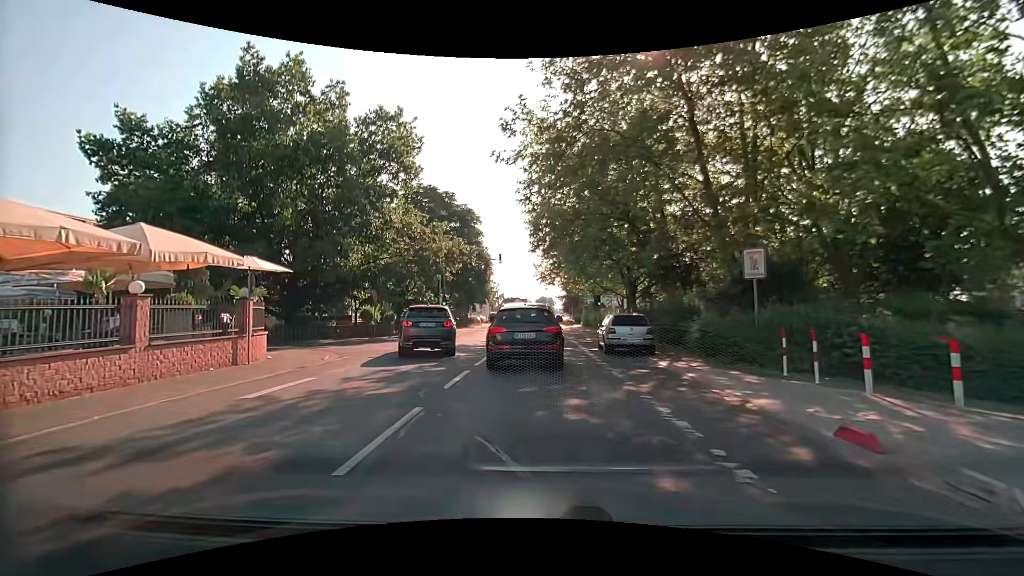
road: secondary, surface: asphalt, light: Day
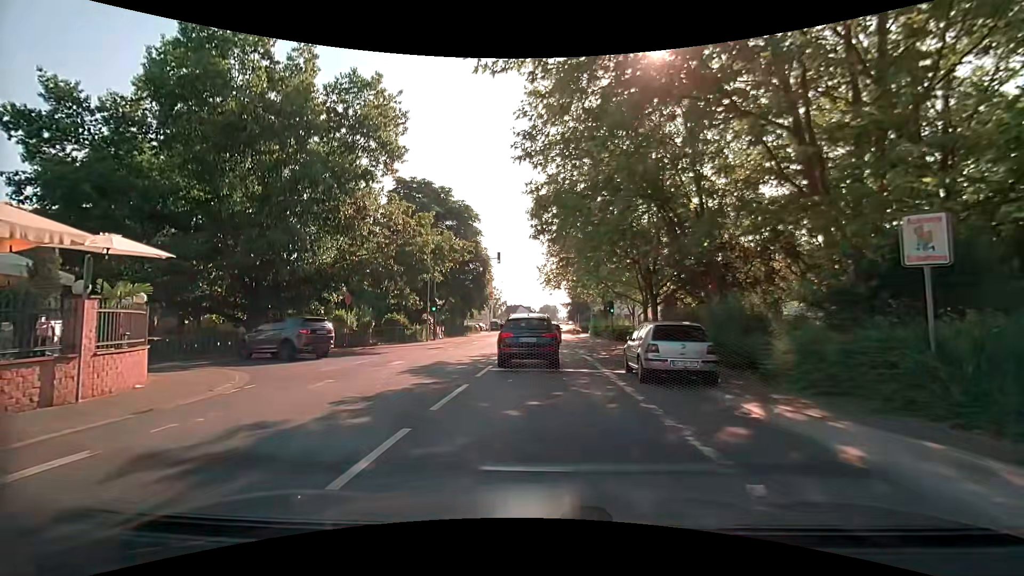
(-0.1, +5.8) m; -1°
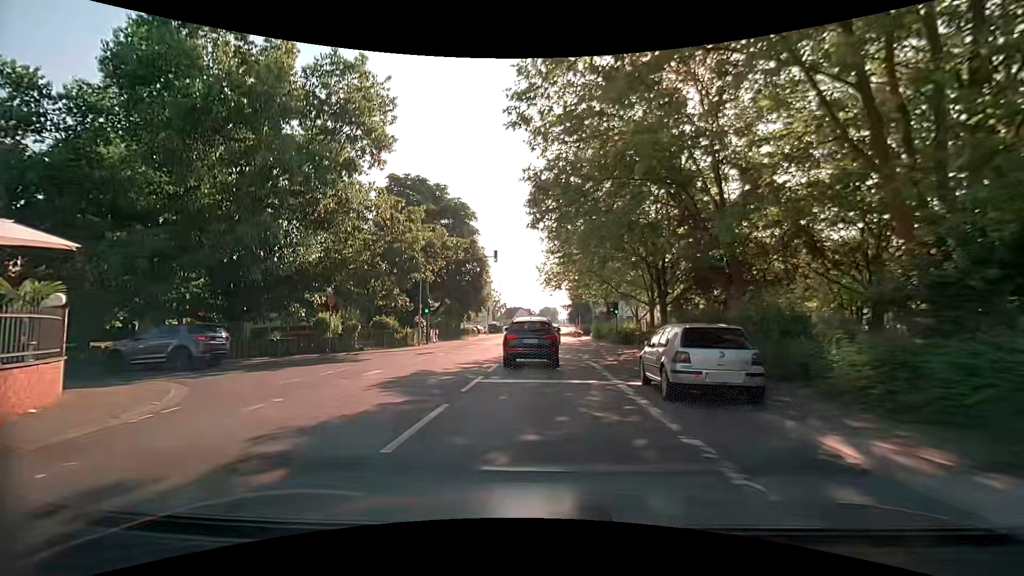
(0.0, +2.4) m; 0°
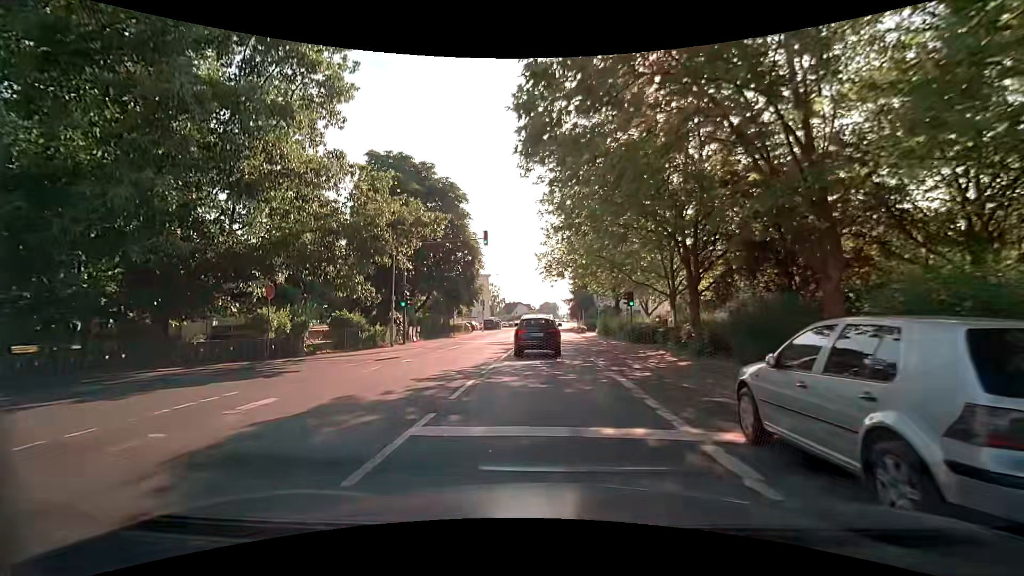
(0.0, +6.4) m; 0°
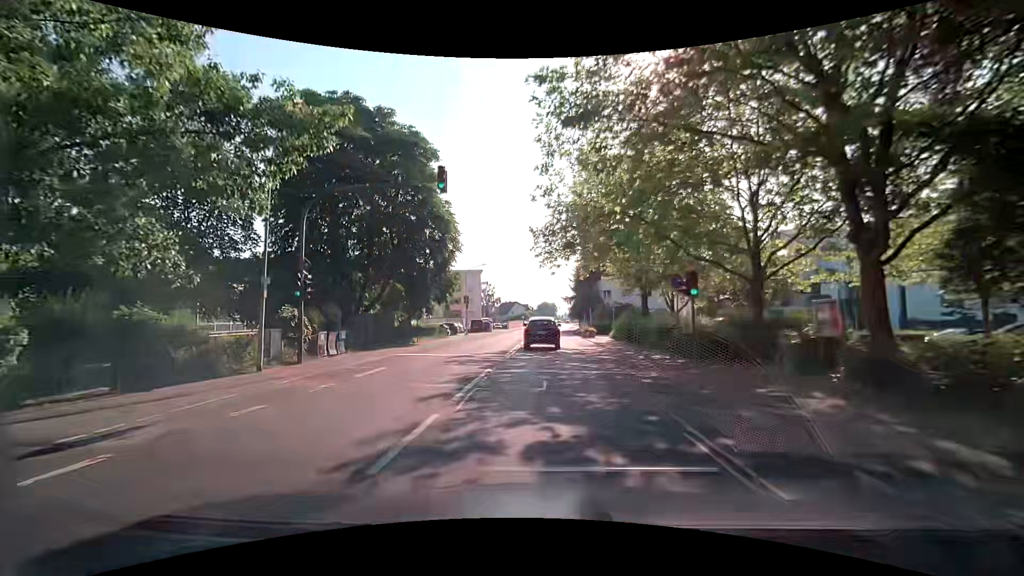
(0.0, +13.2) m; 0°
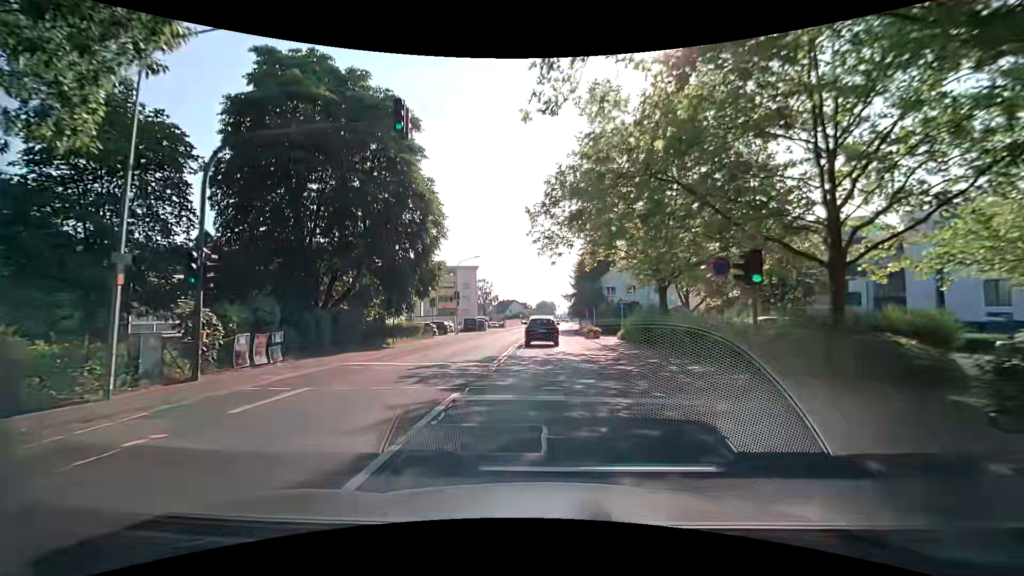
(0.0, +5.3) m; 0°
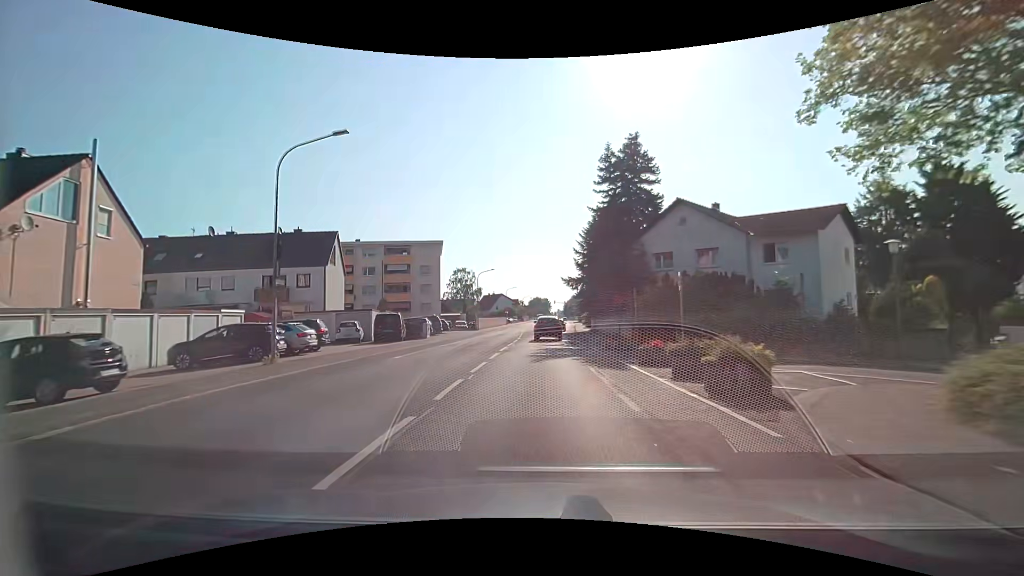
(+0.6, +32.8) m; +1°
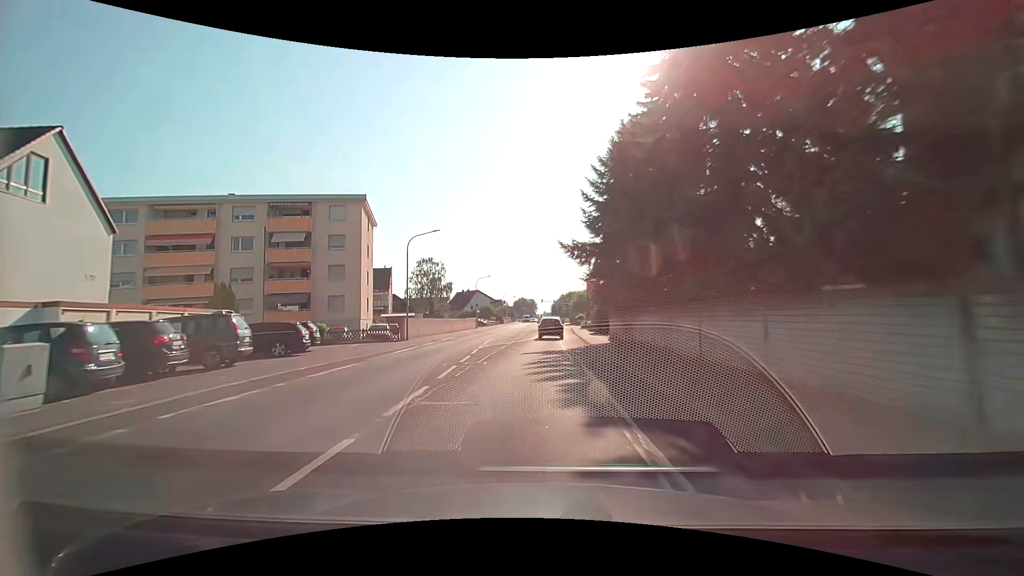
(+0.4, +28.4) m; +2°
(0, +10) (0, +20) (0, +30) (+1, +40) (+1, +50) (+1, +60) (+1, +70) (+2, +80) (+2, +90) (+2, +100) m
